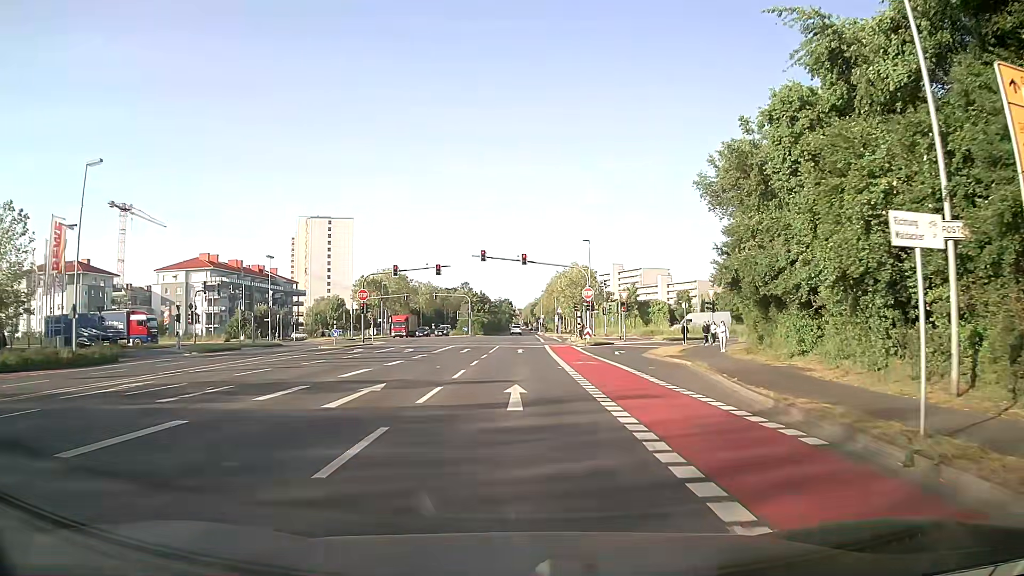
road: secondary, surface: asphalt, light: Day
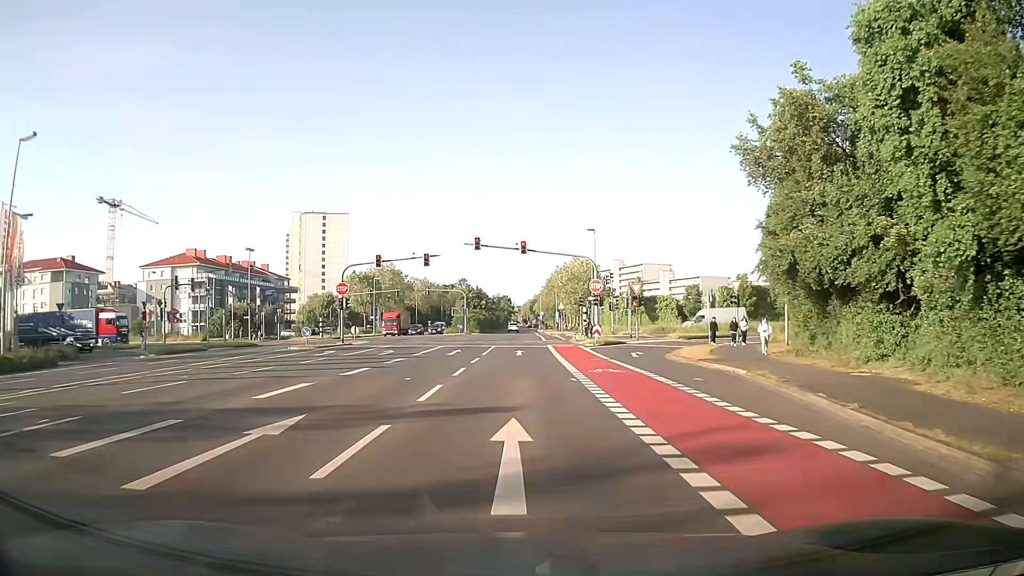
(0.0, +6.1) m; 0°
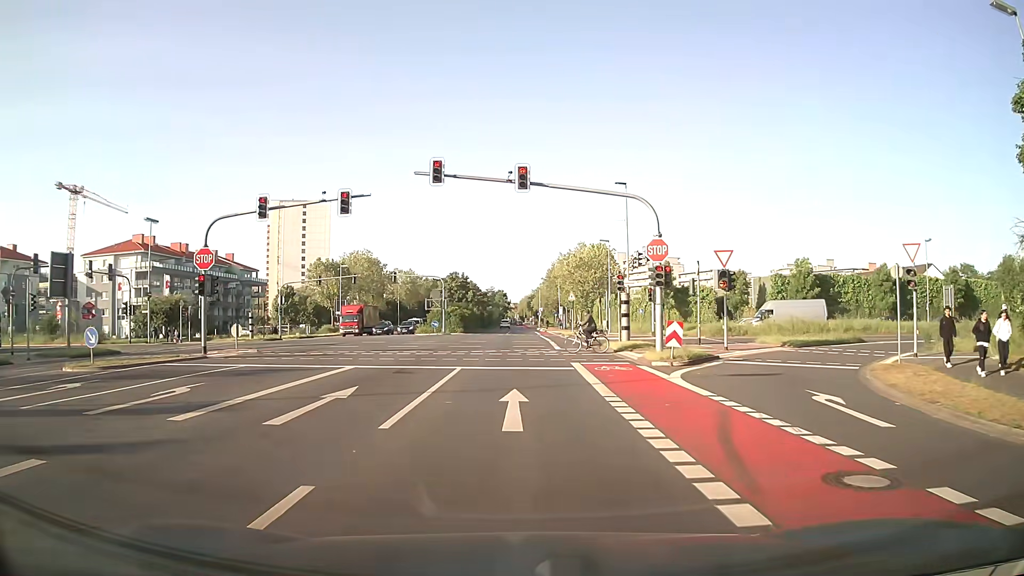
(+0.2, +21.3) m; +1°
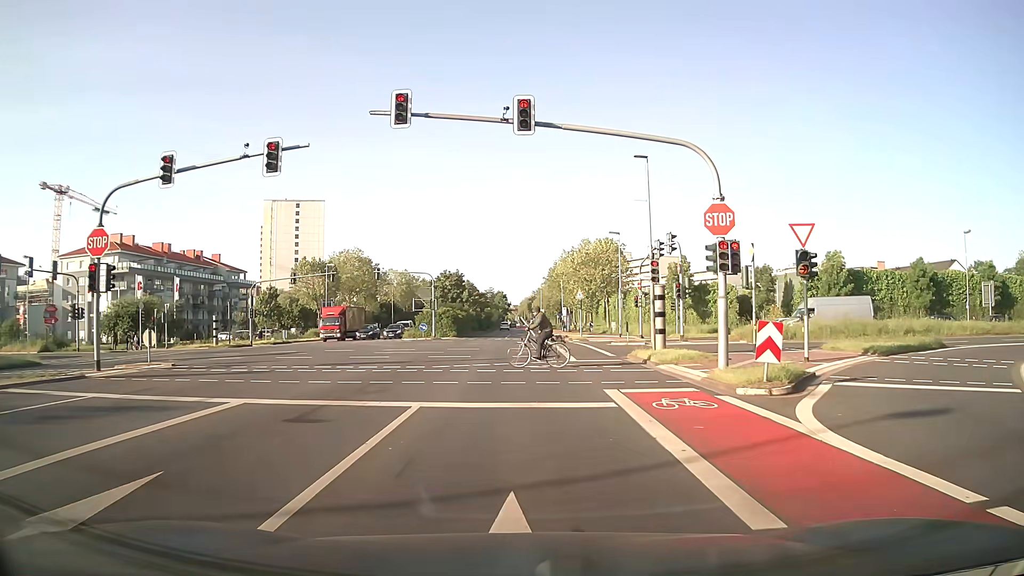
(-0.1, +7.6) m; 0°
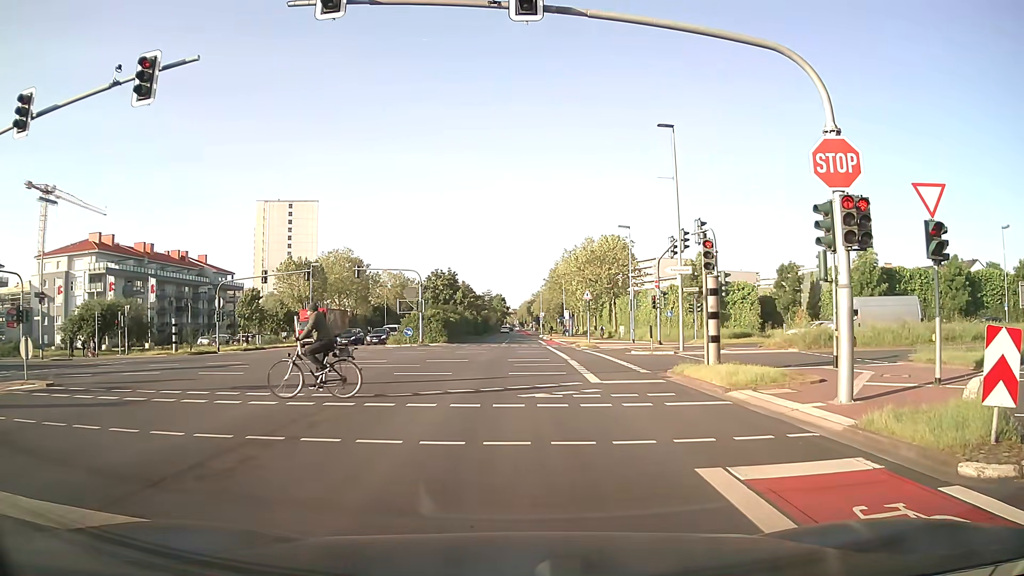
(0.0, +6.5) m; 0°
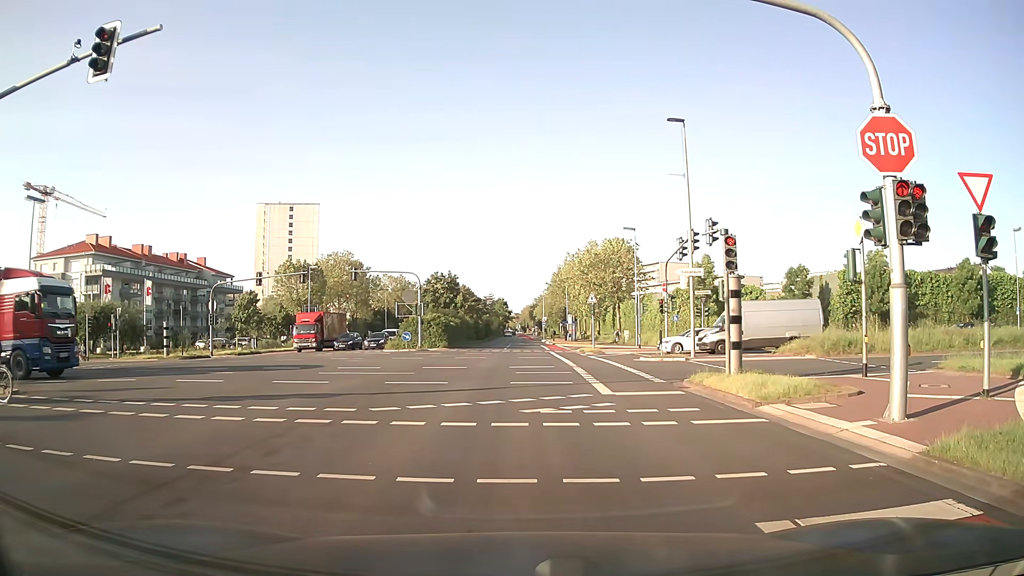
(0.0, +1.5) m; 0°
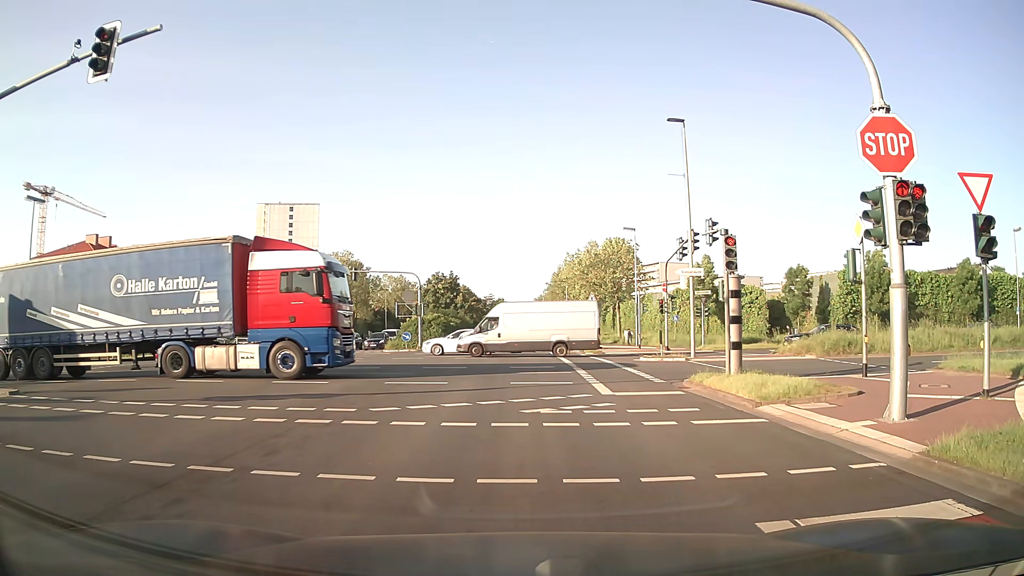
(0.0, 0.0) m; 0°
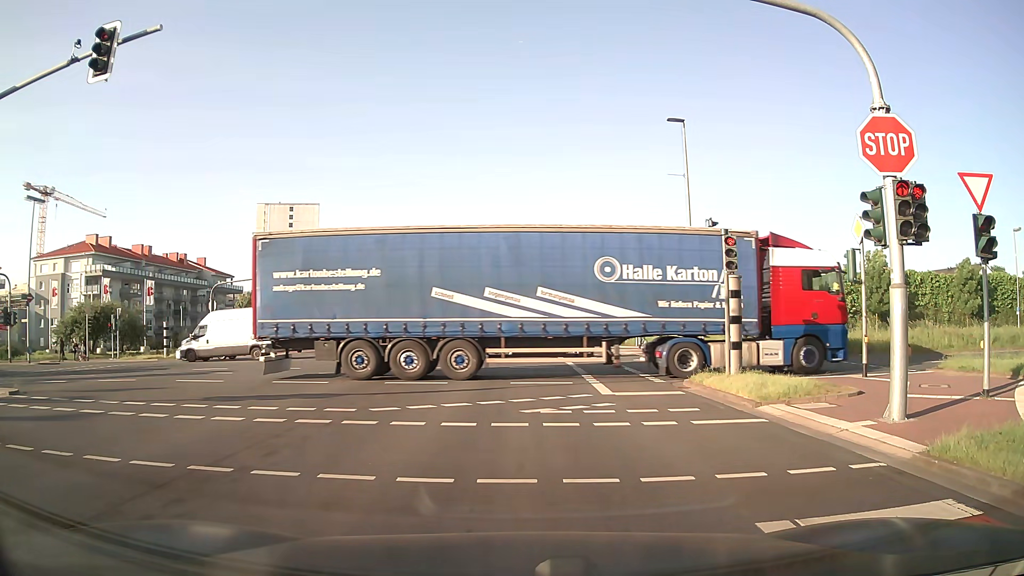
(0.0, 0.0) m; 0°
(0, +10) (0, +20) (0, +30) (+1, +40) (+1, +50) (+1, +60) (+1, +70) (+1, +80) (+1, +90) (+1, +100) m
